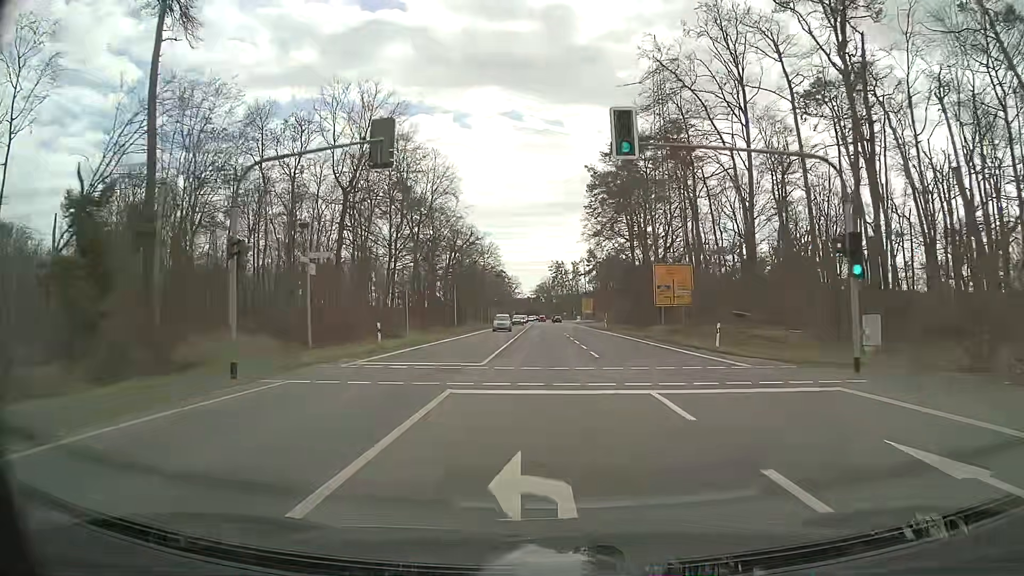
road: primary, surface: asphalt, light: Day
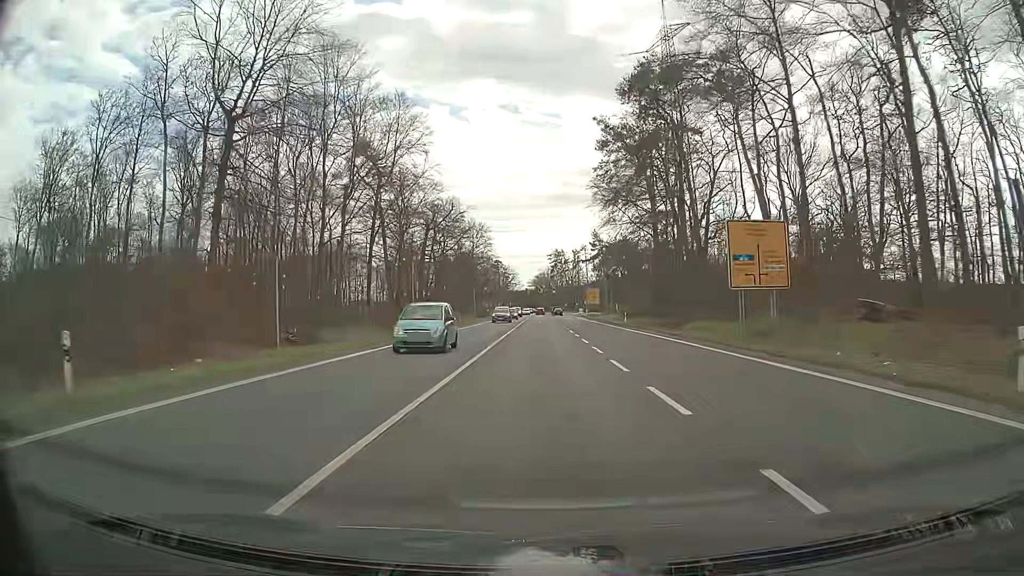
(+0.1, +20.7) m; 0°
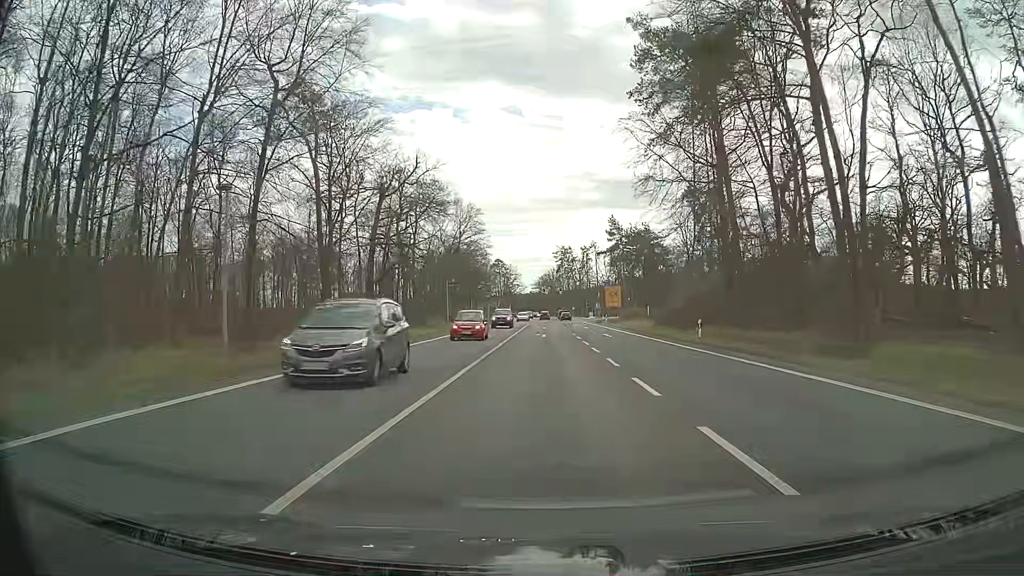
(0.0, +27.8) m; 0°
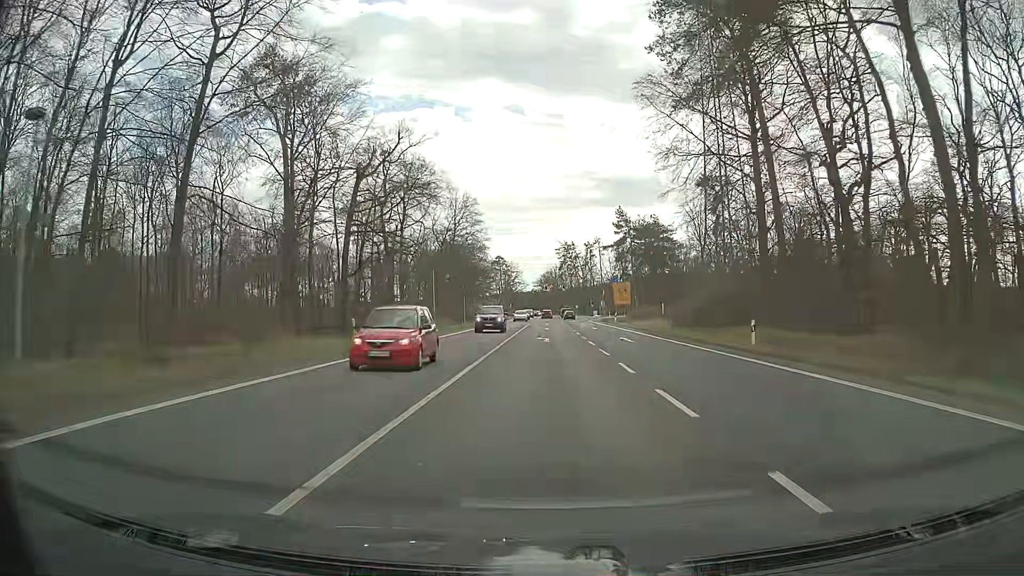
(0.0, +8.4) m; 0°
